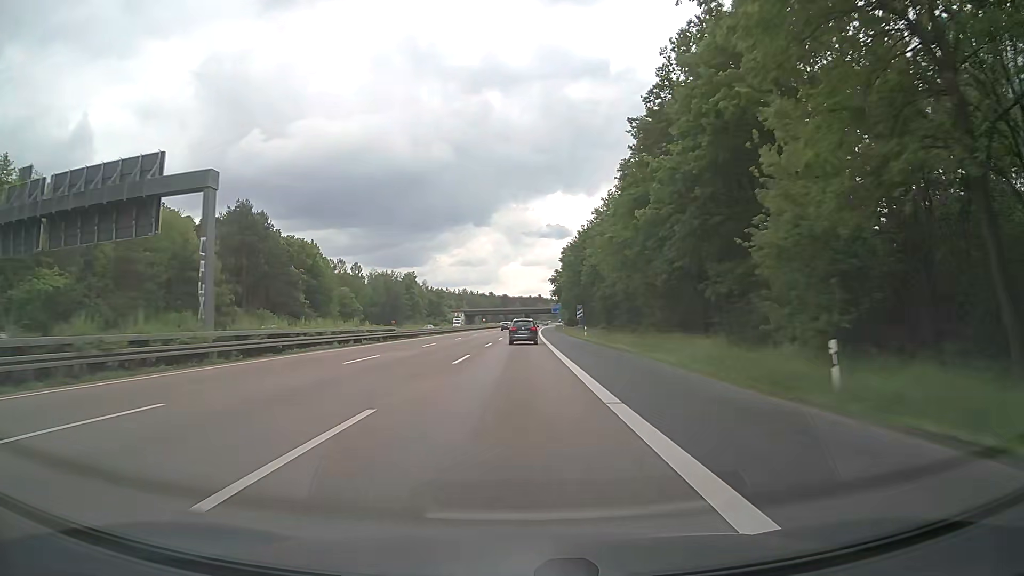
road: motorway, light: Day
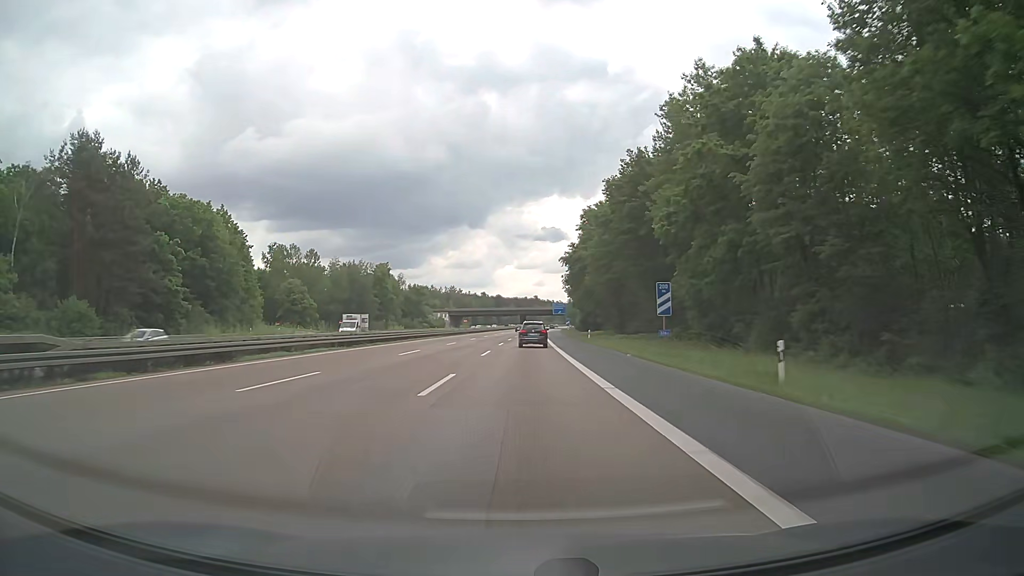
(+0.2, +46.1) m; +1°
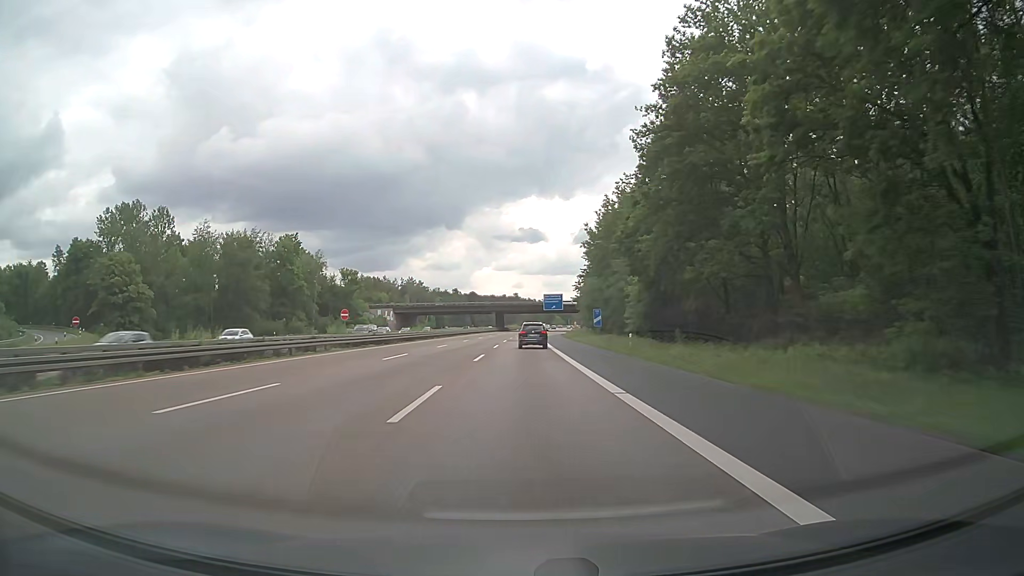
(+1.0, +75.5) m; +2°
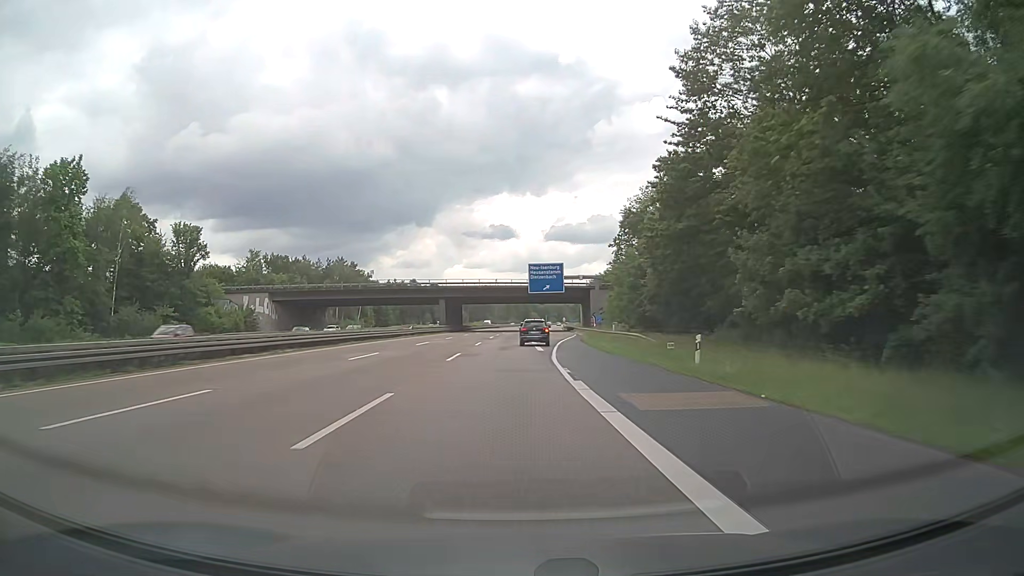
(+1.2, +74.1) m; +2°
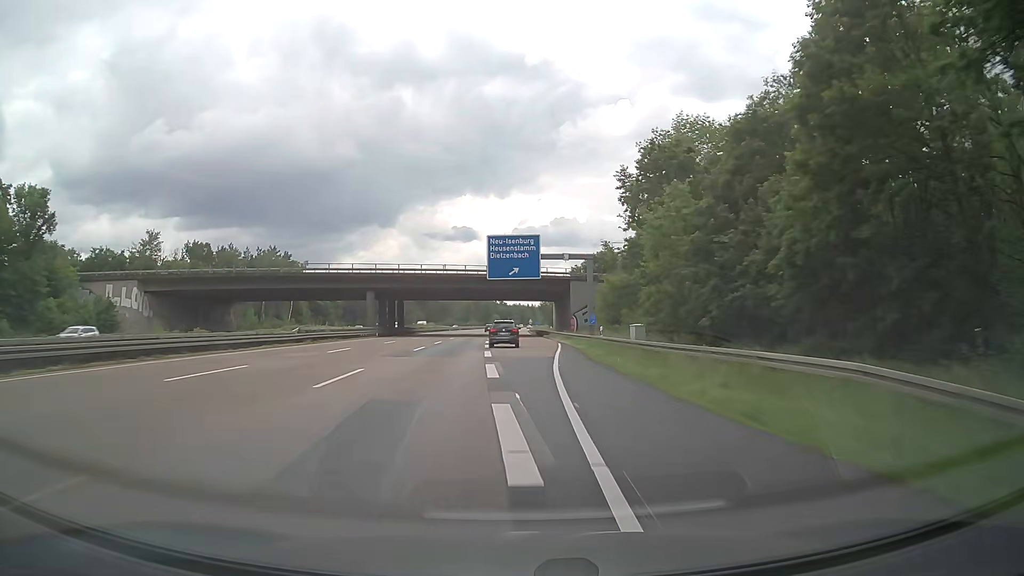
(+0.8, +29.1) m; +3°
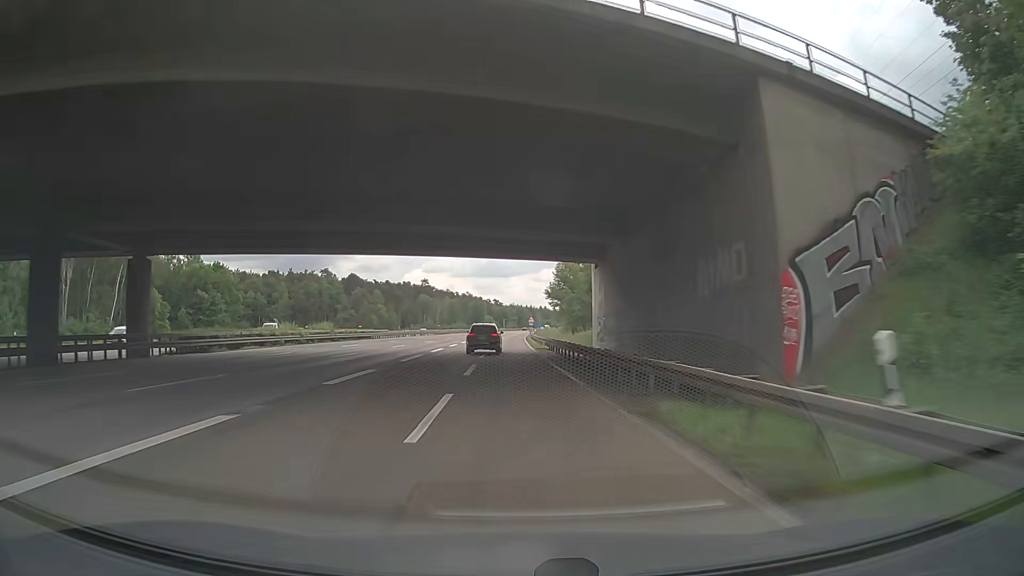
(+1.7, +73.9) m; +1°
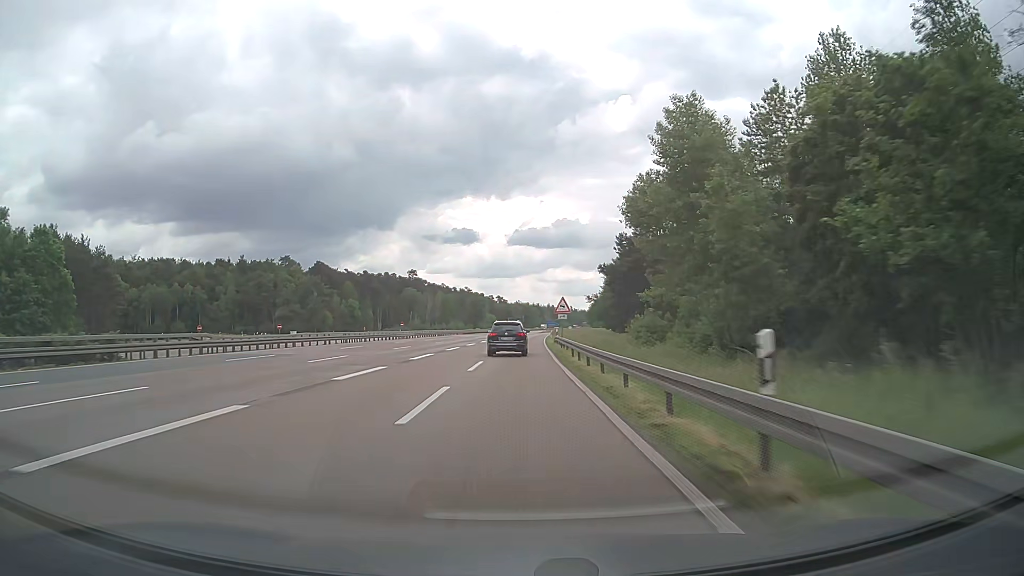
(-0.3, +58.5) m; -1°
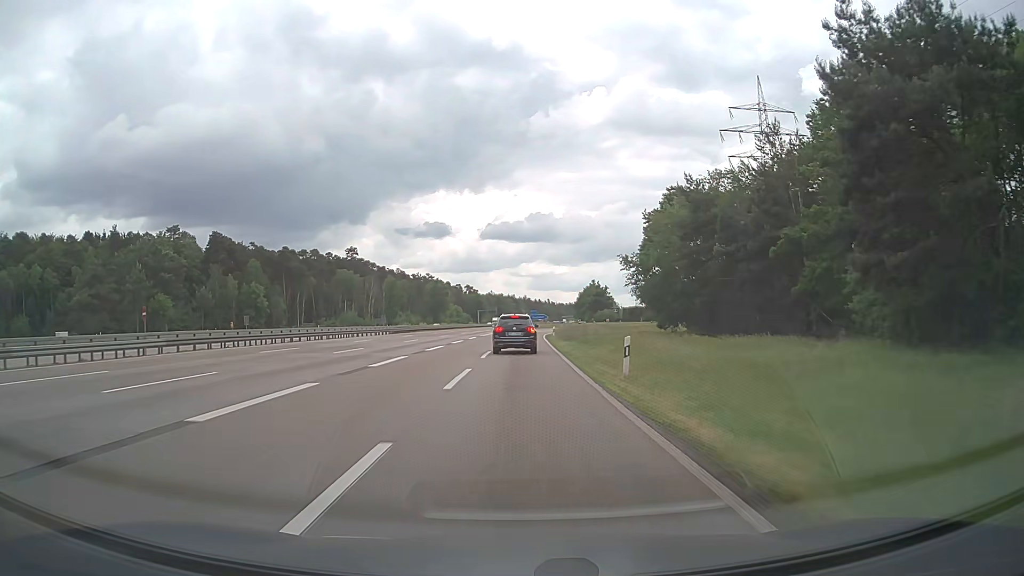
(+1.0, +67.2) m; +2°
(0, +10) (0, +20) (0, +30) (+1, +40) (+1, +50) (+1, +60) (+1, +70) (+2, +80) (+3, +90) (+5, +100) m
